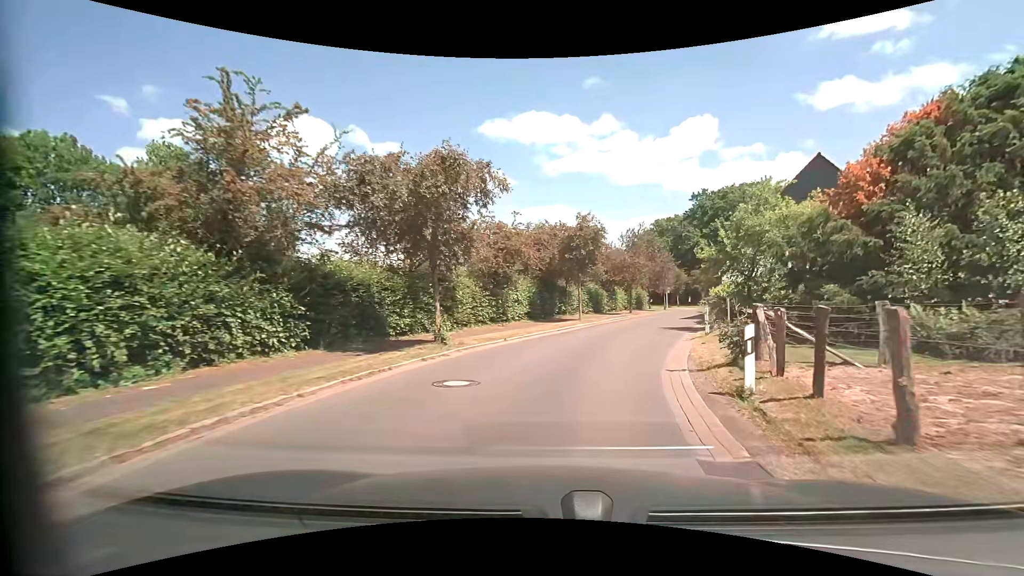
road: tertiary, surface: asphalt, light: Day
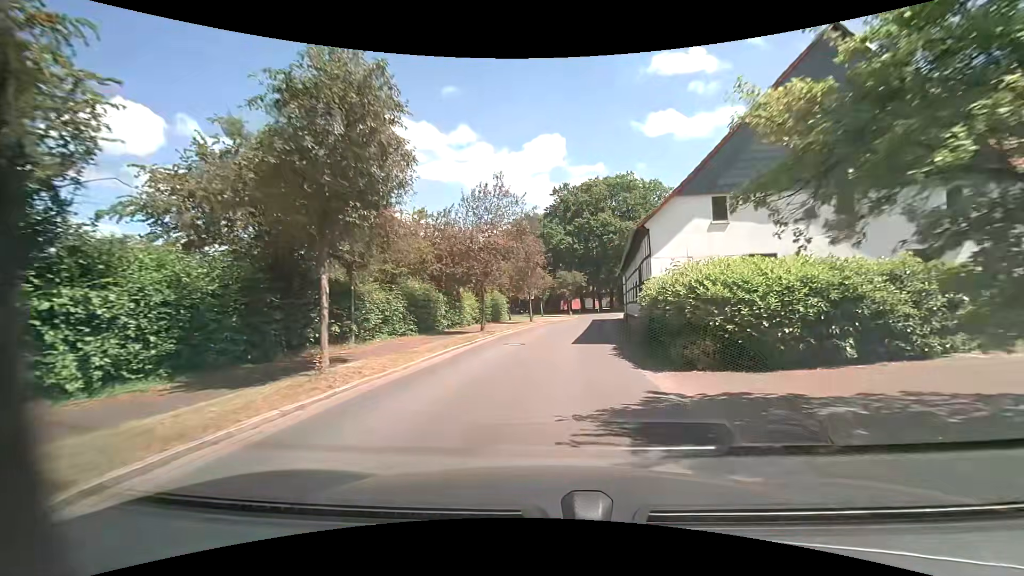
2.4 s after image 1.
(+2.9, +19.0) m; +16°
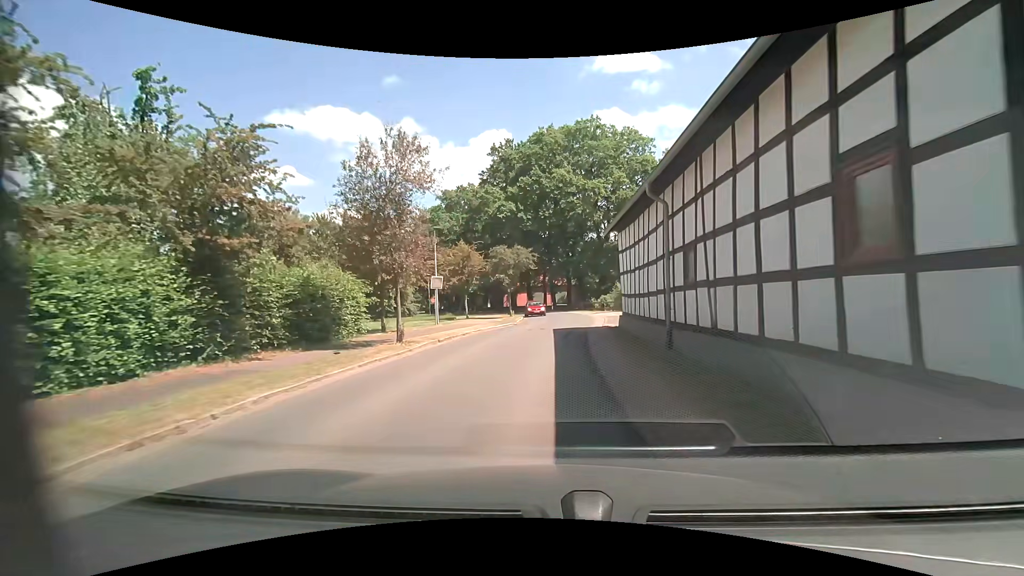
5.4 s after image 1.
(+1.6, +25.0) m; +6°
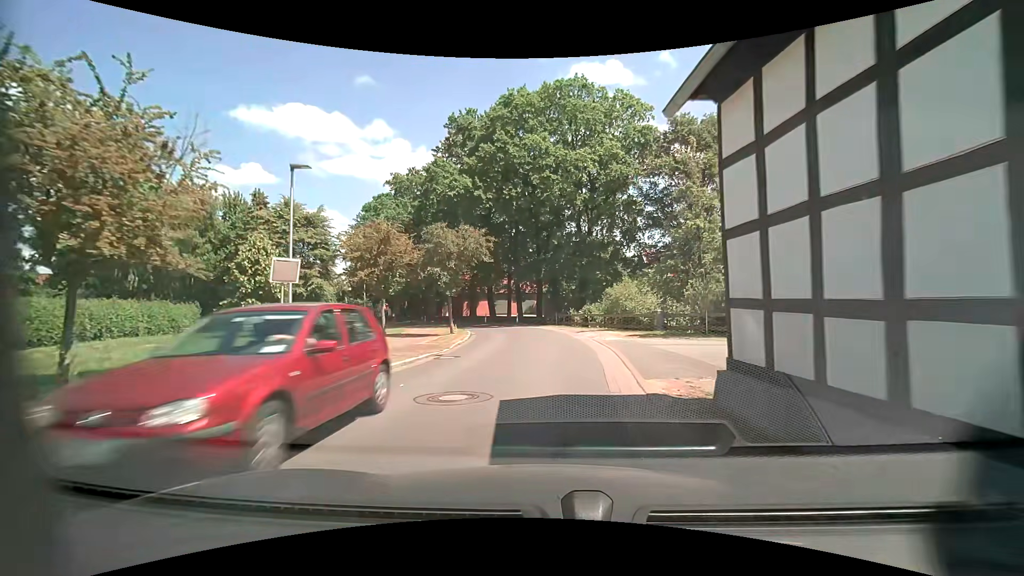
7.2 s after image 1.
(+0.4, +14.5) m; +4°
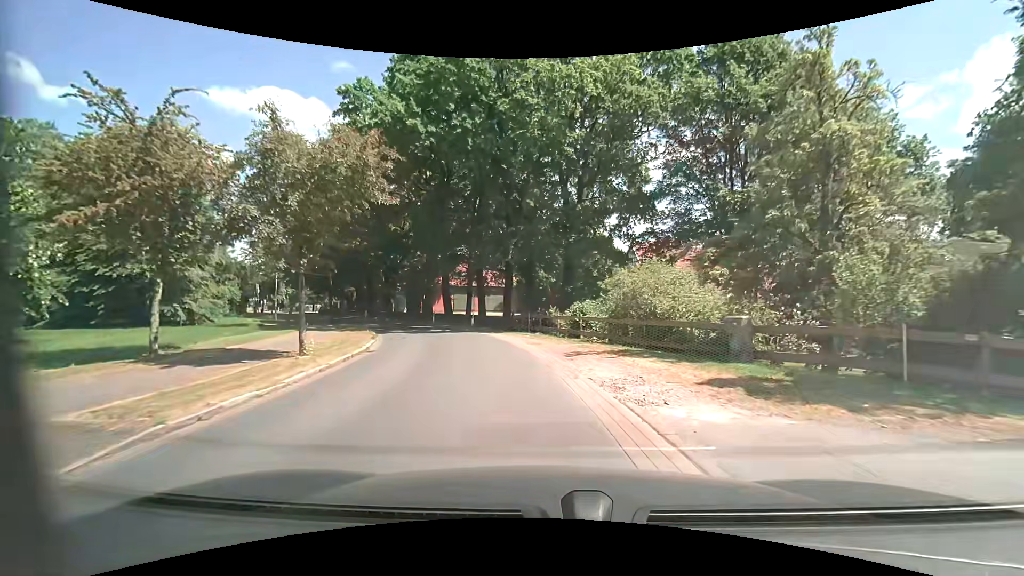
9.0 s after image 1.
(+0.4, +14.4) m; +3°
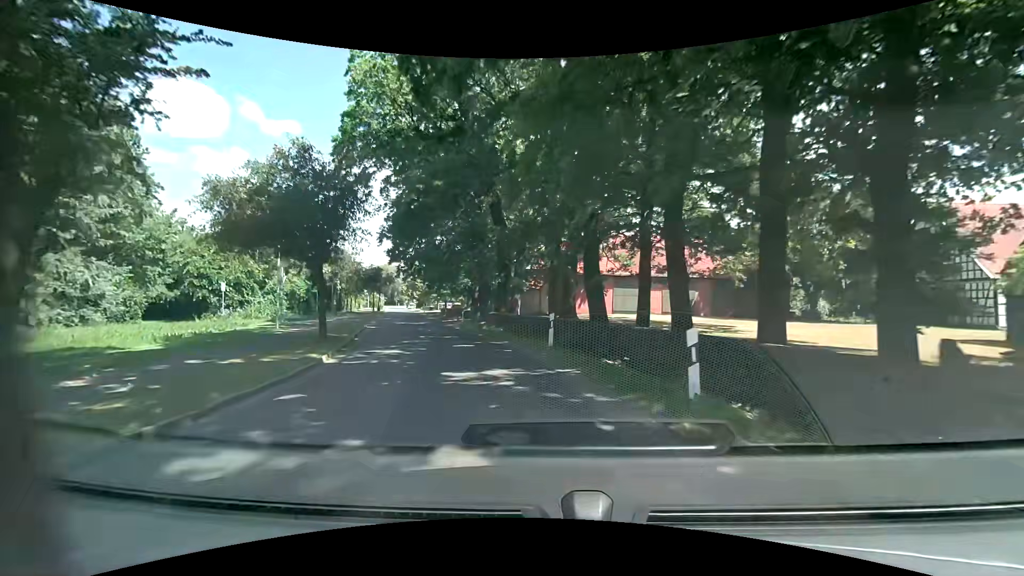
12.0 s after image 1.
(-3.6, +25.1) m; -18°
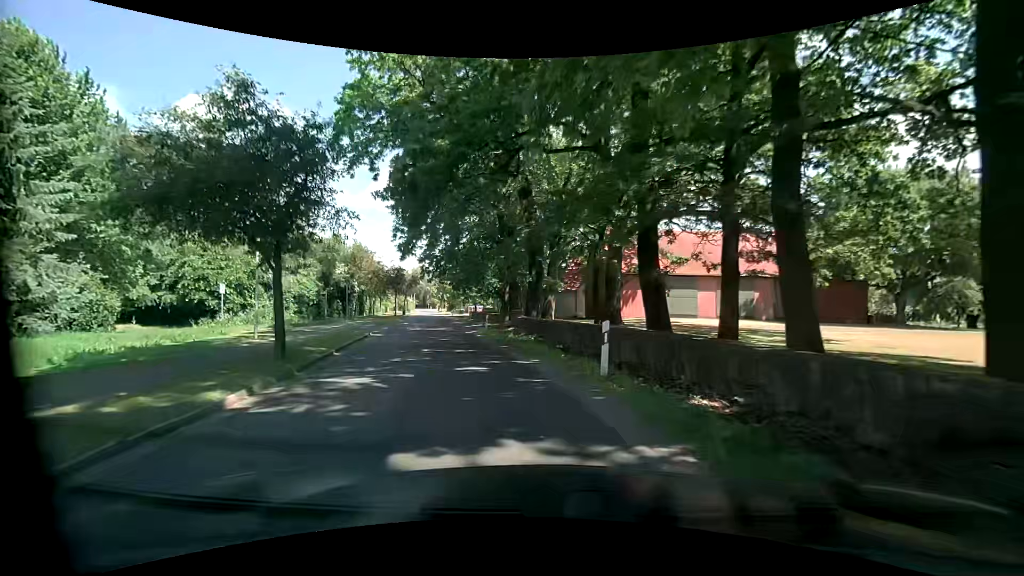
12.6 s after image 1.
(-0.2, +5.3) m; -5°
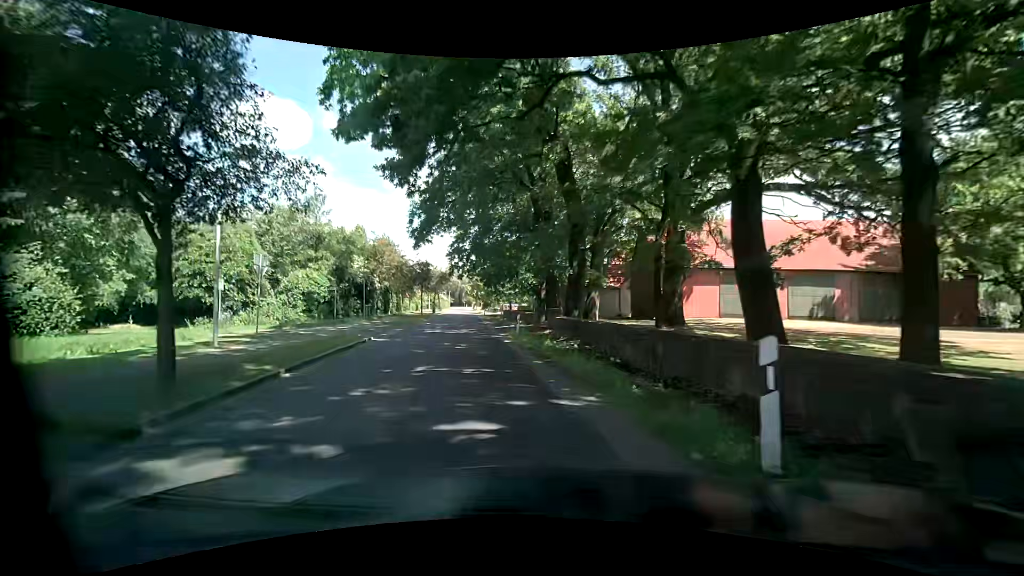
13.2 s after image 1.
(-0.2, +5.3) m; -3°
(-1, +10) (-3, +20) (-5, +30) (-6, +39) (-8, +49) (-10, +59) (-12, +69) (-13, +79) (-15, +89) (-17, +99) m
